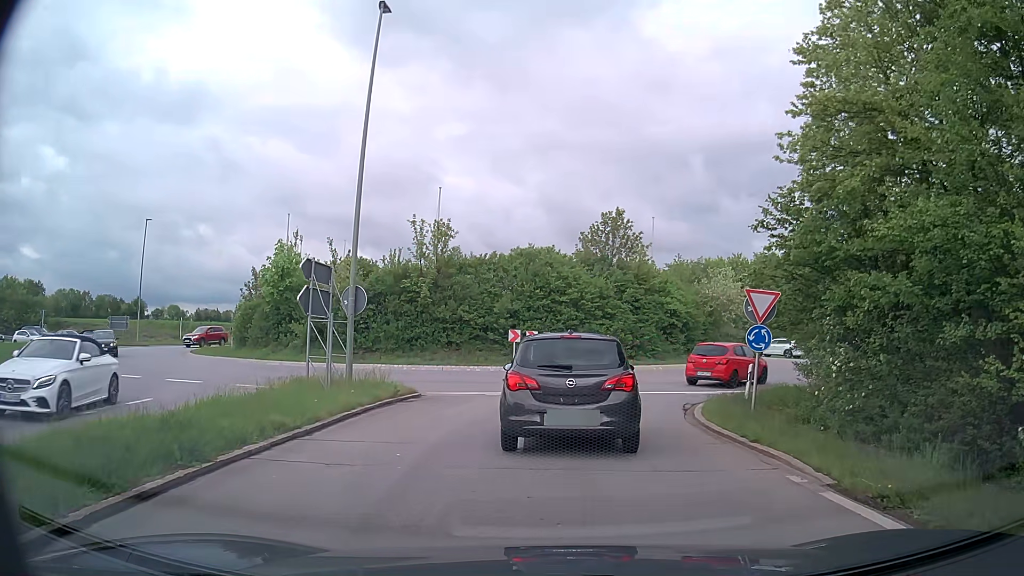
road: trunk_link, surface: asphalt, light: Day
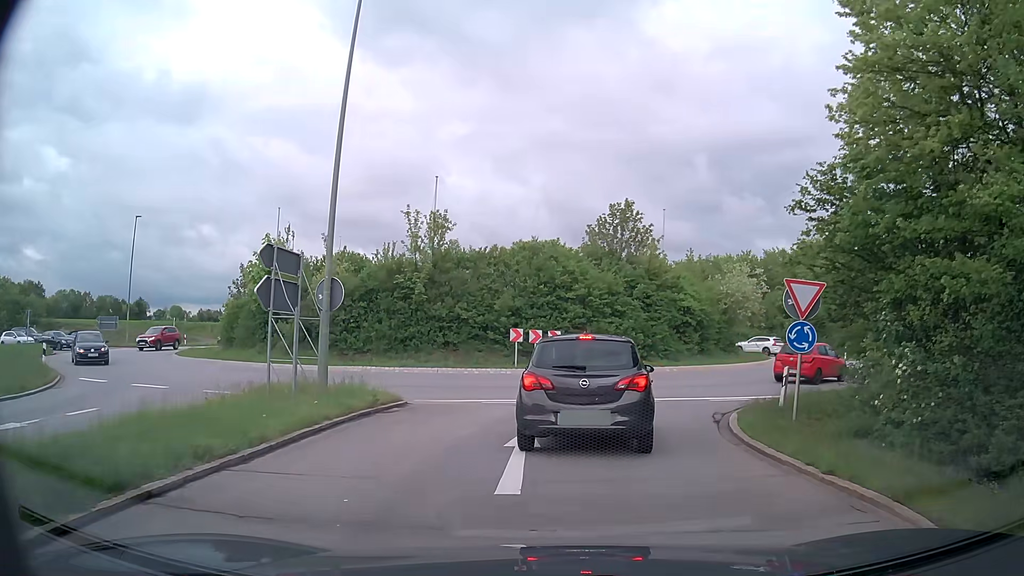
(0.0, +2.4) m; 0°
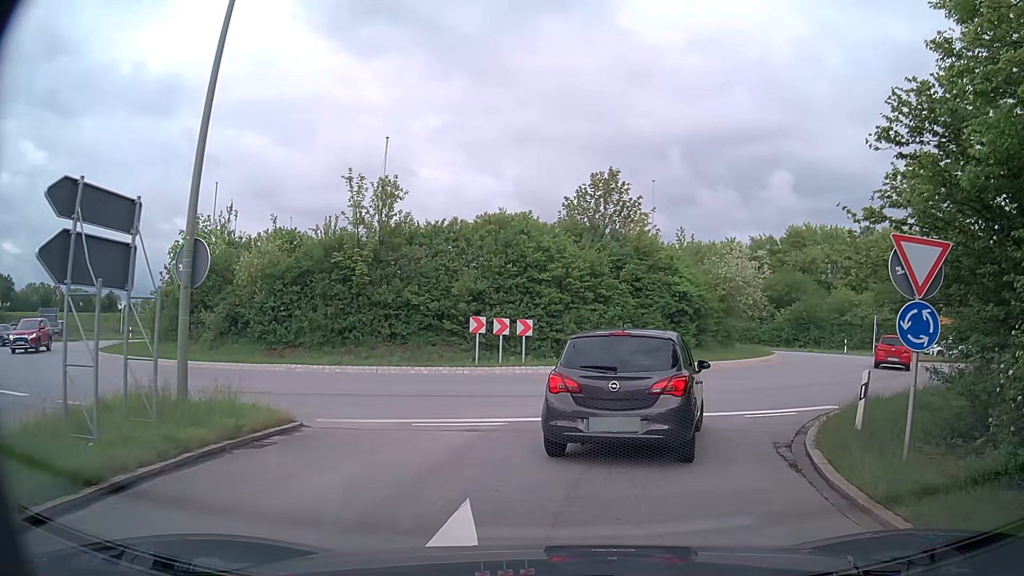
(+0.1, +5.2) m; +2°
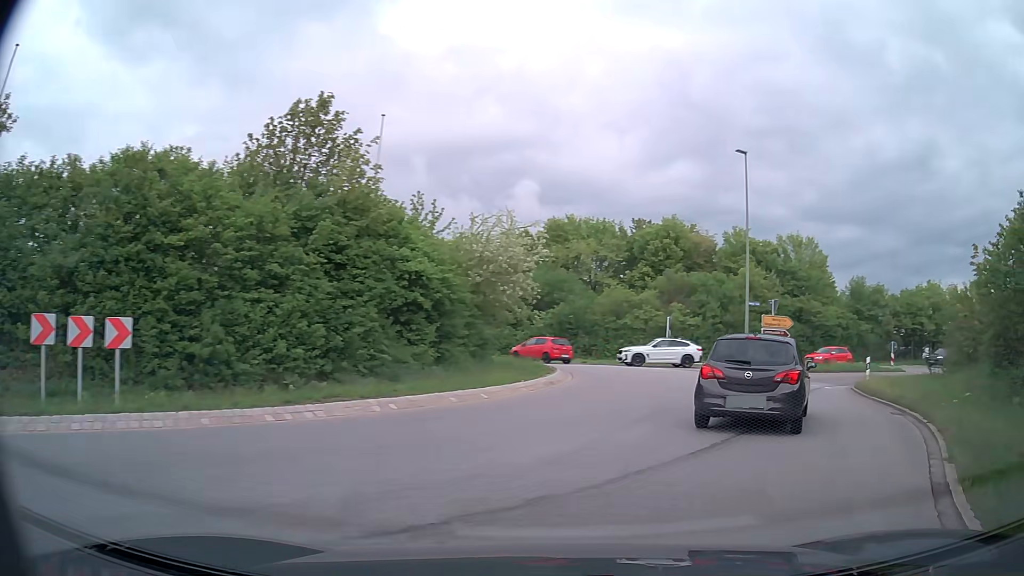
(+1.7, +11.2) m; +21°
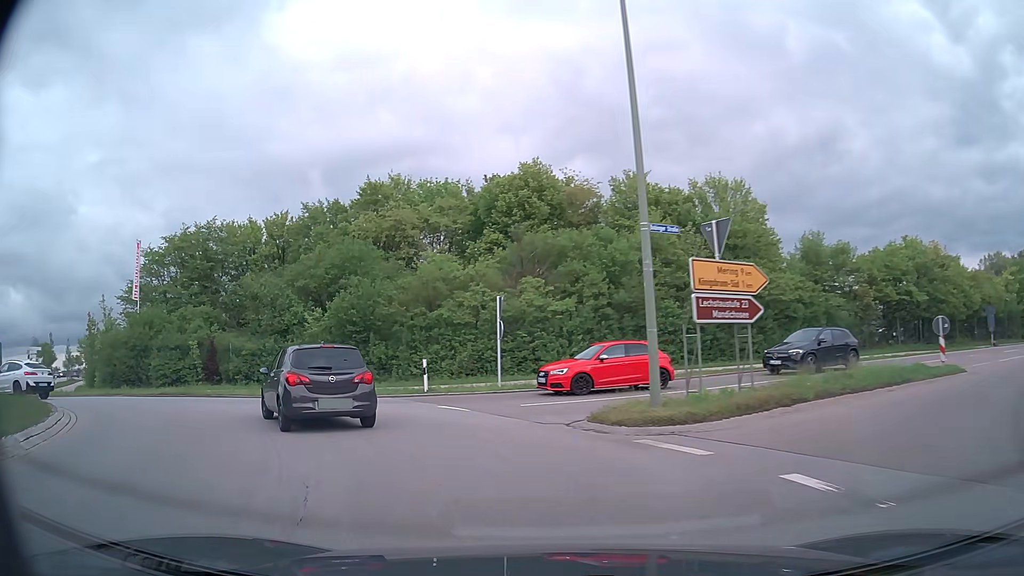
(+6.5, +20.0) m; +10°
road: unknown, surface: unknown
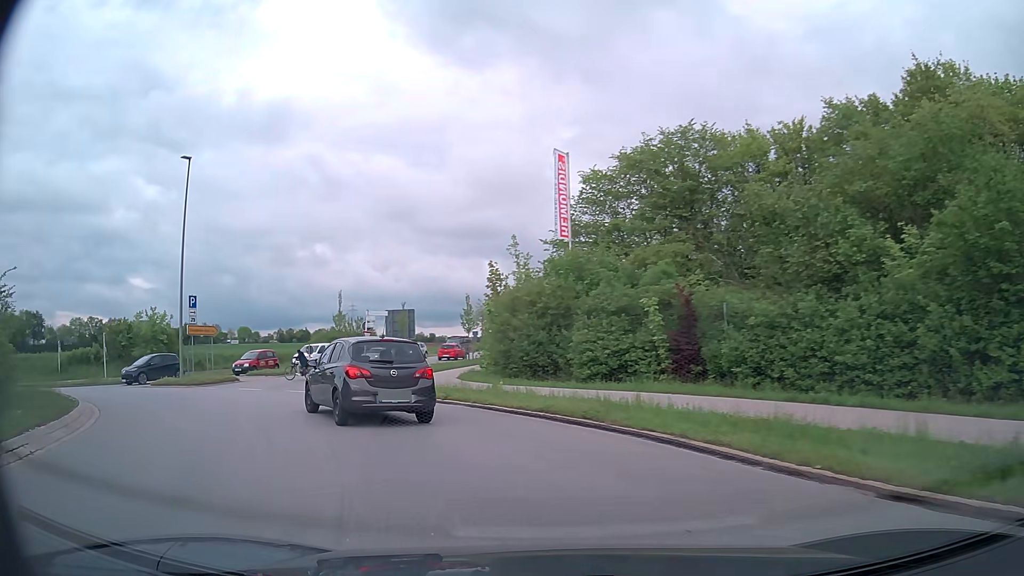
(-6.4, +16.3) m; -43°
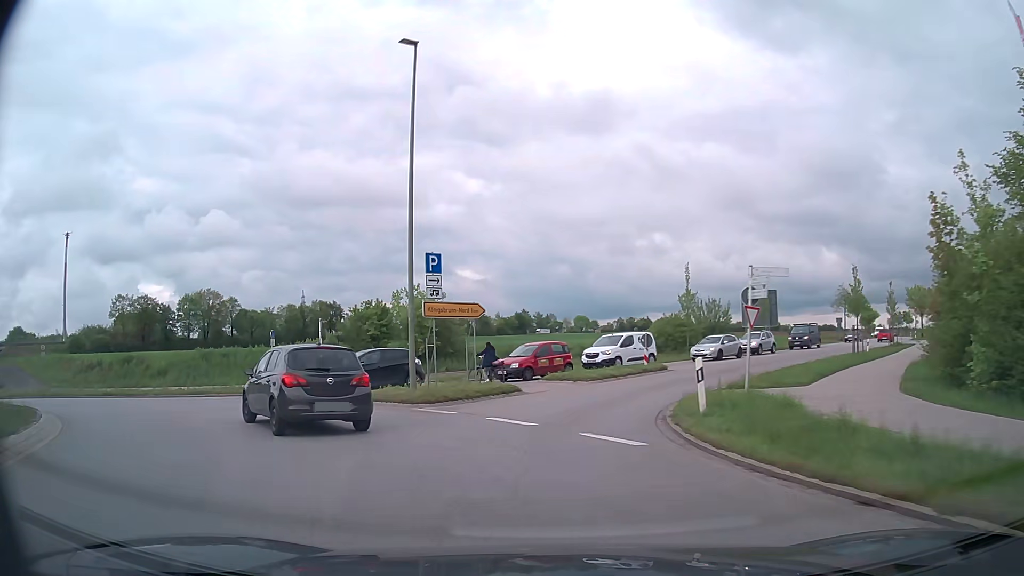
(-3.6, +13.2) m; -30°
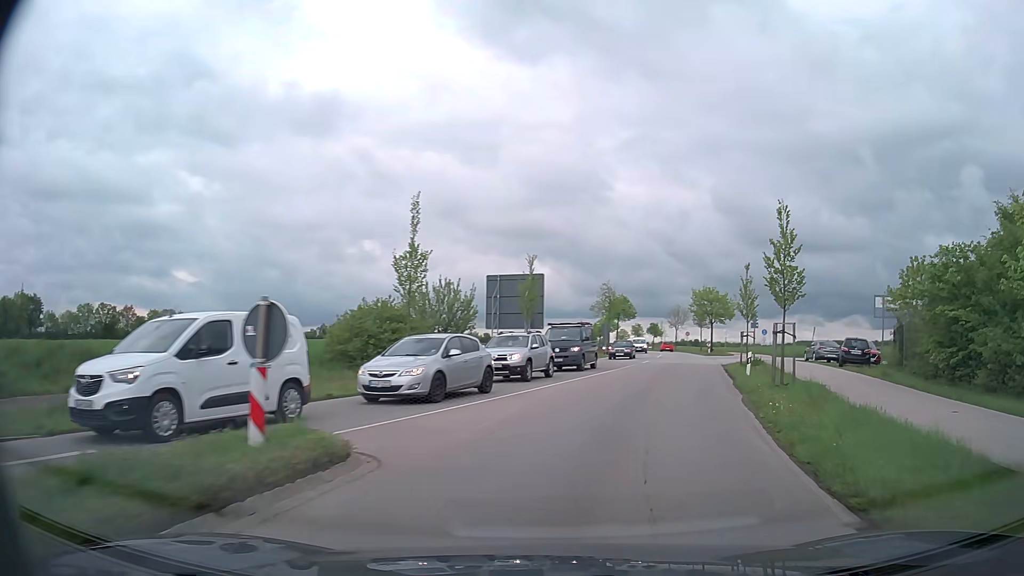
(+3.3, +22.8) m; +24°
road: tertiary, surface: asphalt
(+1, +10) (+3, +20) (+5, +29) (+8, +39) (+10, +49) (+12, +59) (+14, +68) (+16, +78) (+18, +88) (+19, +98) m
